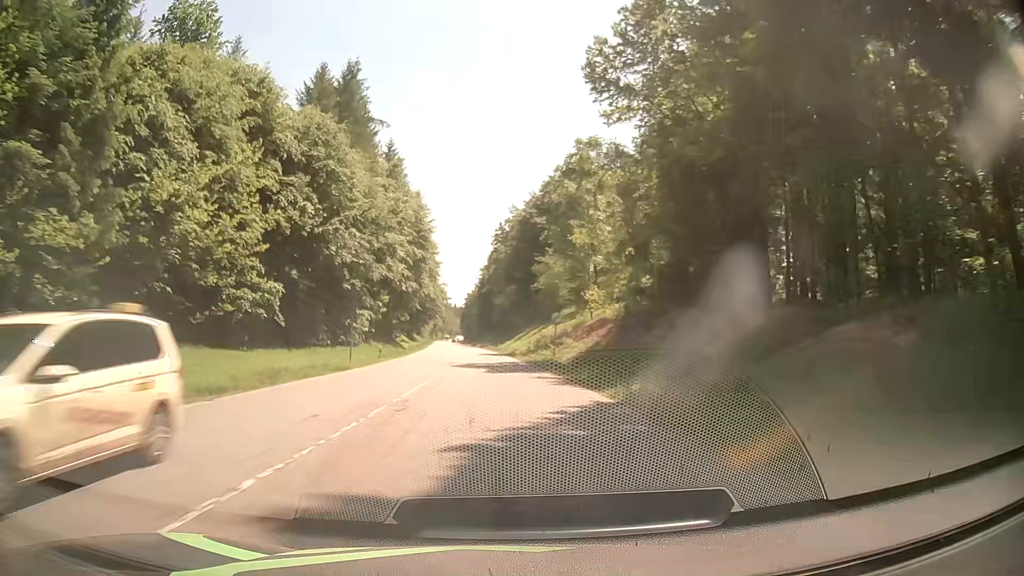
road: secondary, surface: asphalt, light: Day
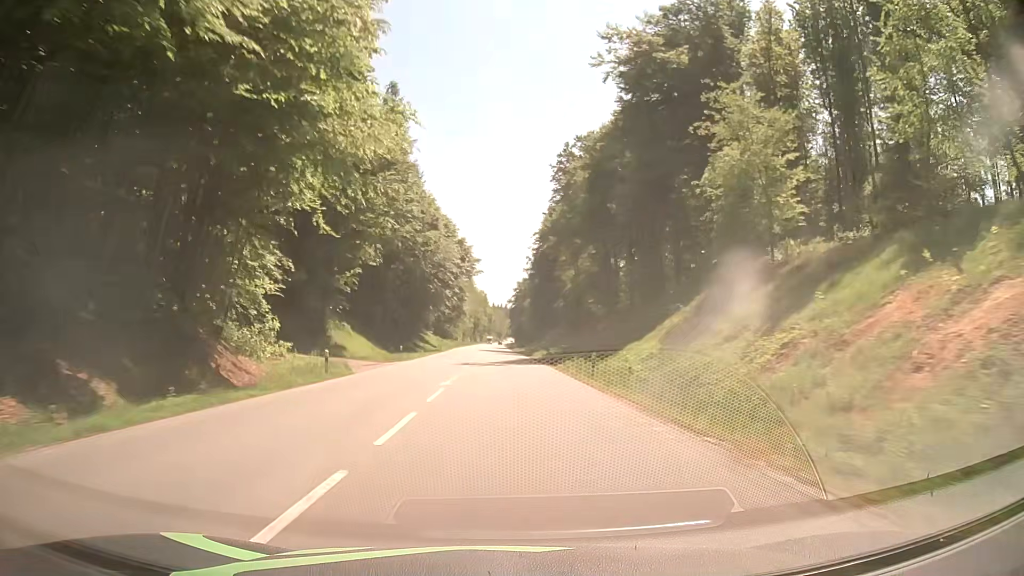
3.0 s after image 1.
(-4.1, +79.1) m; -5°
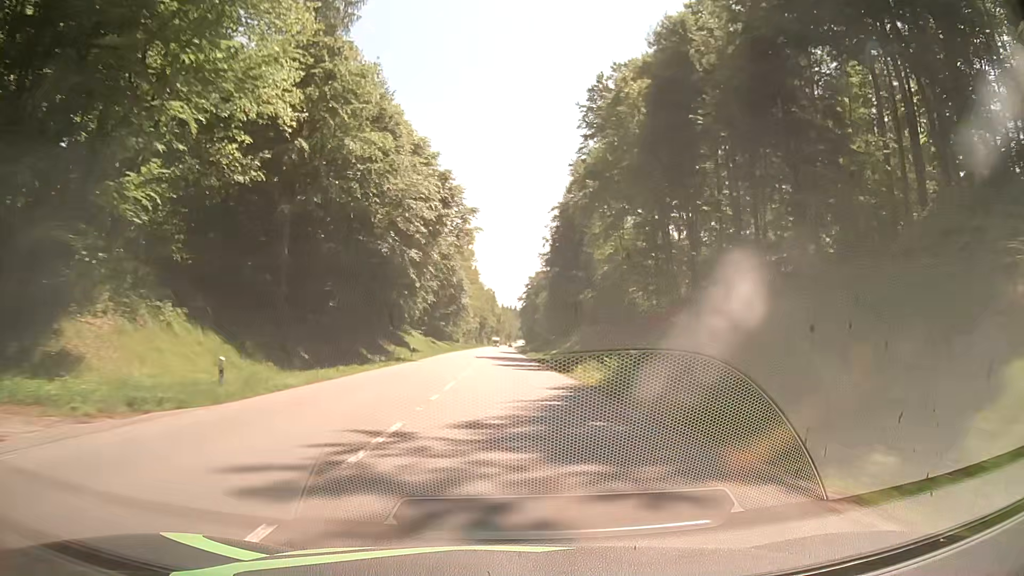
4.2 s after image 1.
(-0.2, +31.7) m; -1°
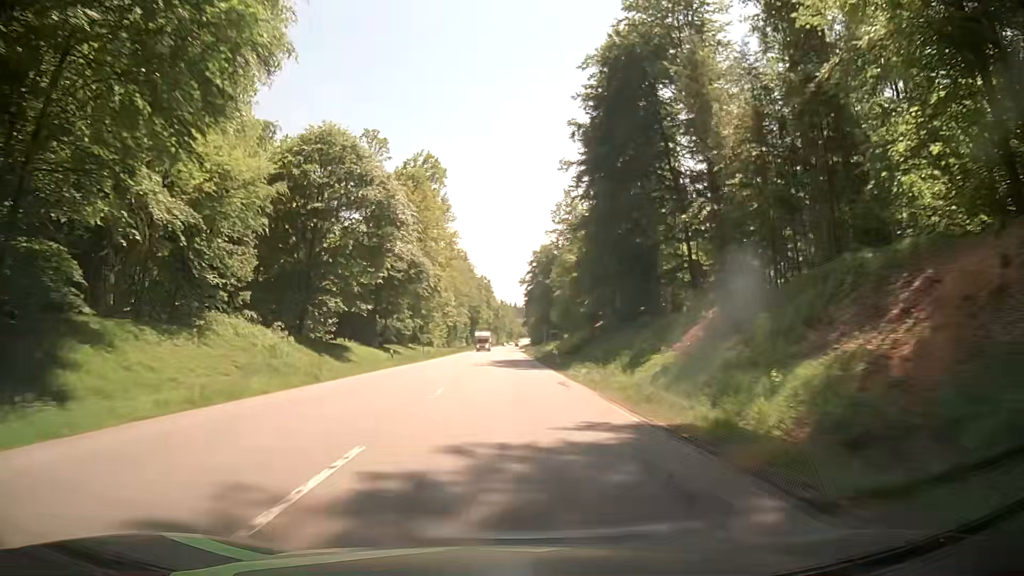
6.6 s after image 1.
(+0.3, +63.4) m; +1°
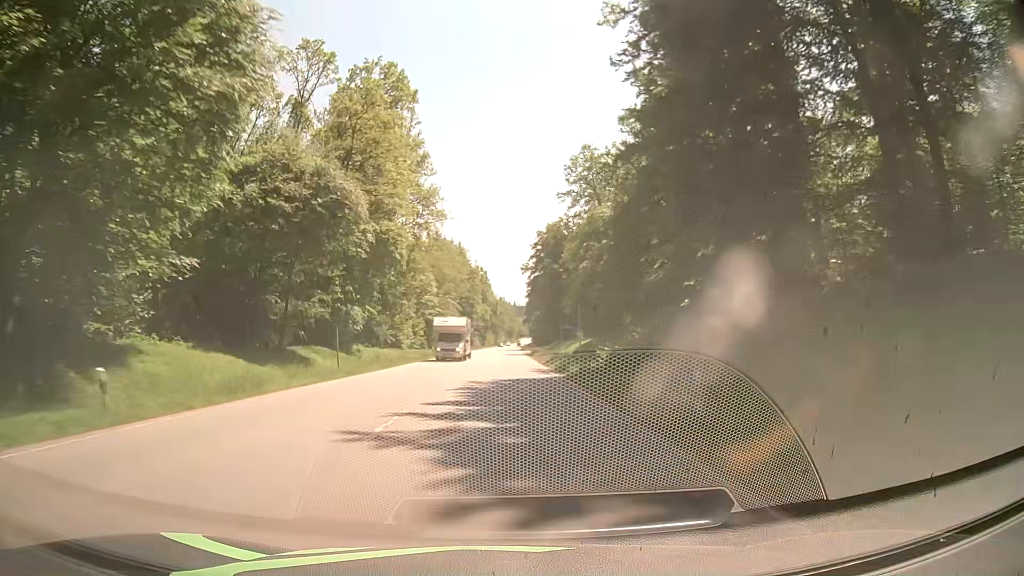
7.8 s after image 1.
(-0.5, +31.7) m; -1°
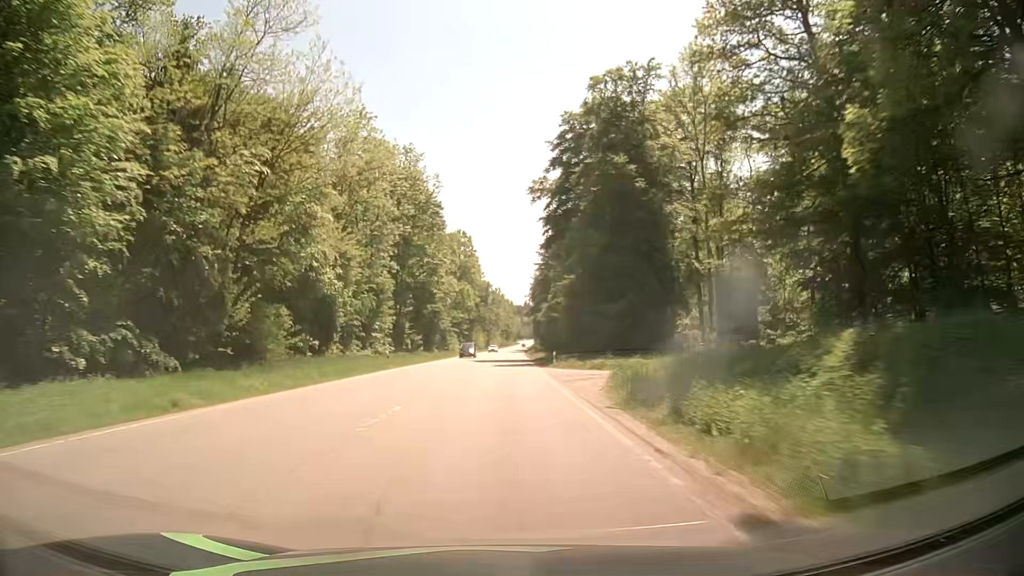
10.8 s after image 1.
(+0.7, +79.3) m; 0°
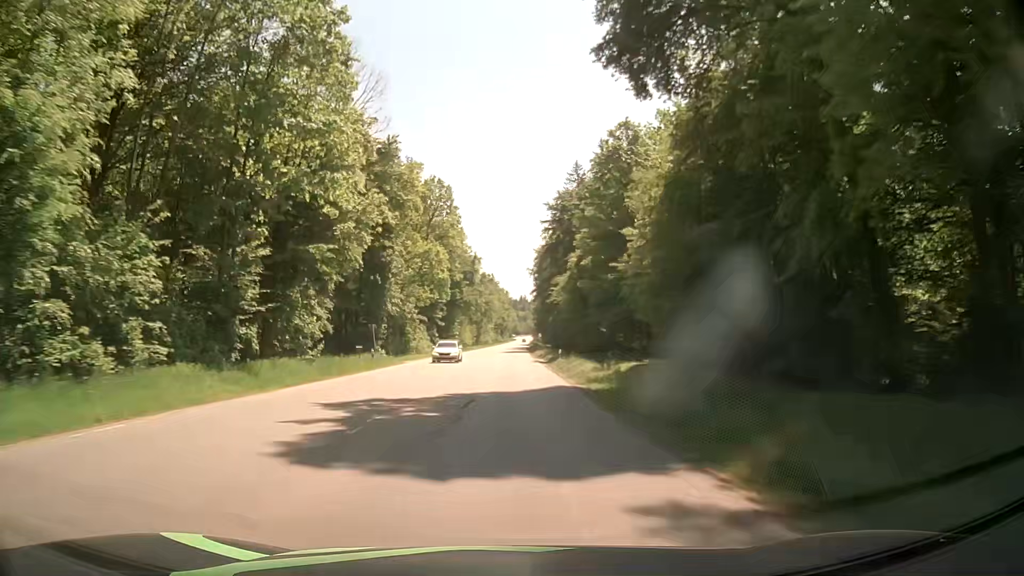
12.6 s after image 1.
(+0.2, +47.5) m; +1°
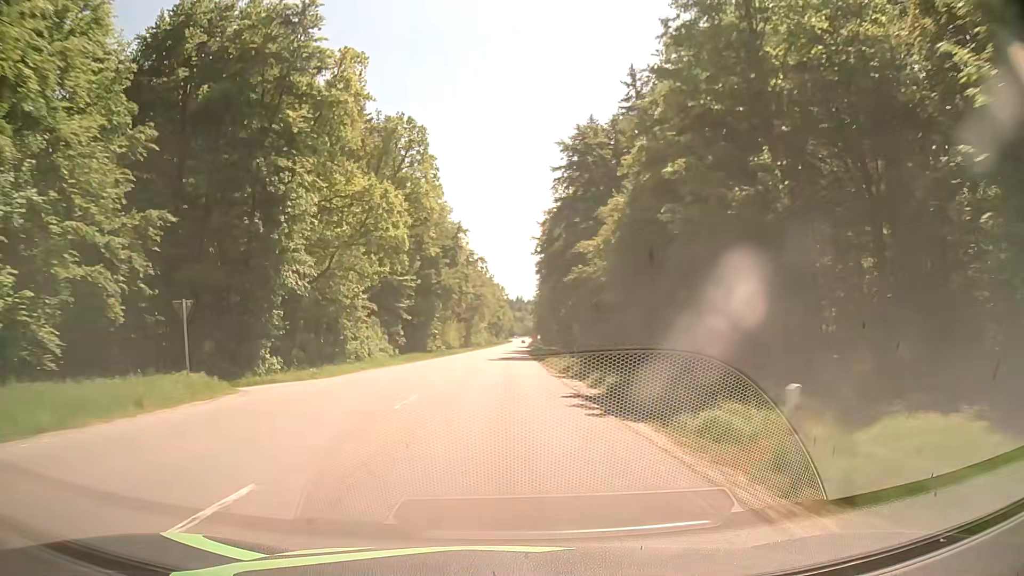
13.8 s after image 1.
(0.0, +31.7) m; 0°
